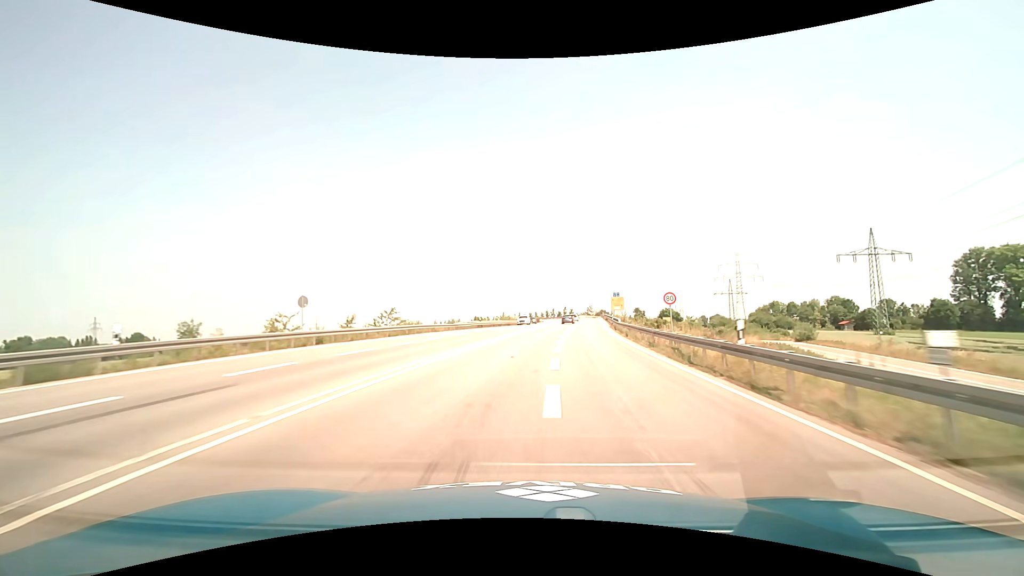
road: trunk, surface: asphalt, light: Day
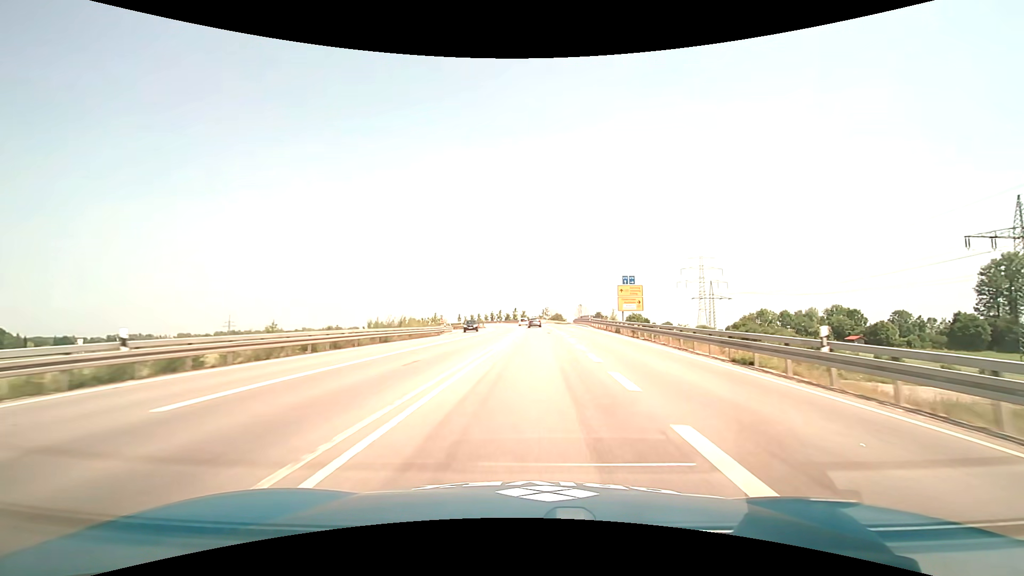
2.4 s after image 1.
(+2.4, +51.0) m; +6°
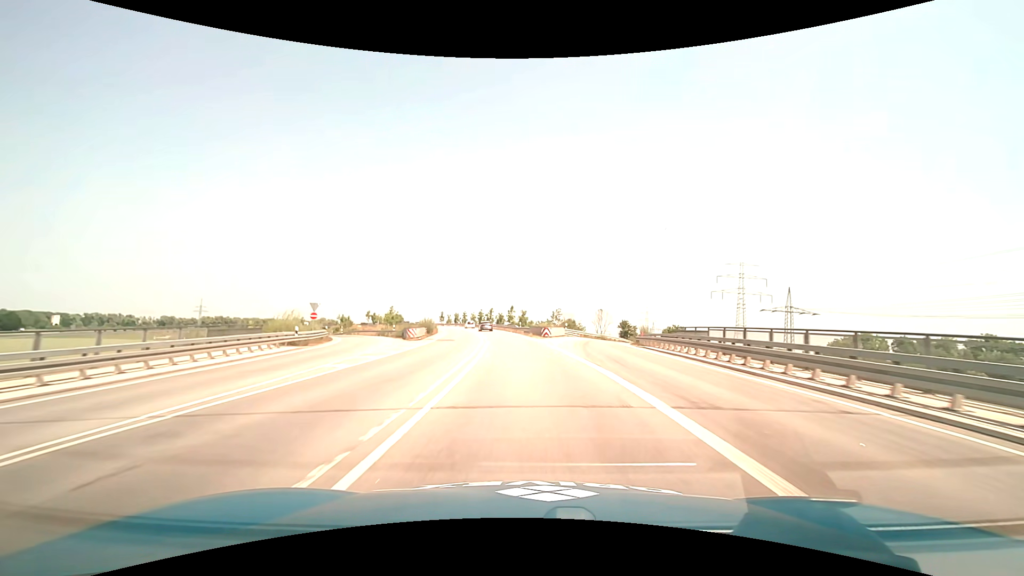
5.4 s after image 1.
(+1.1, +59.3) m; 0°
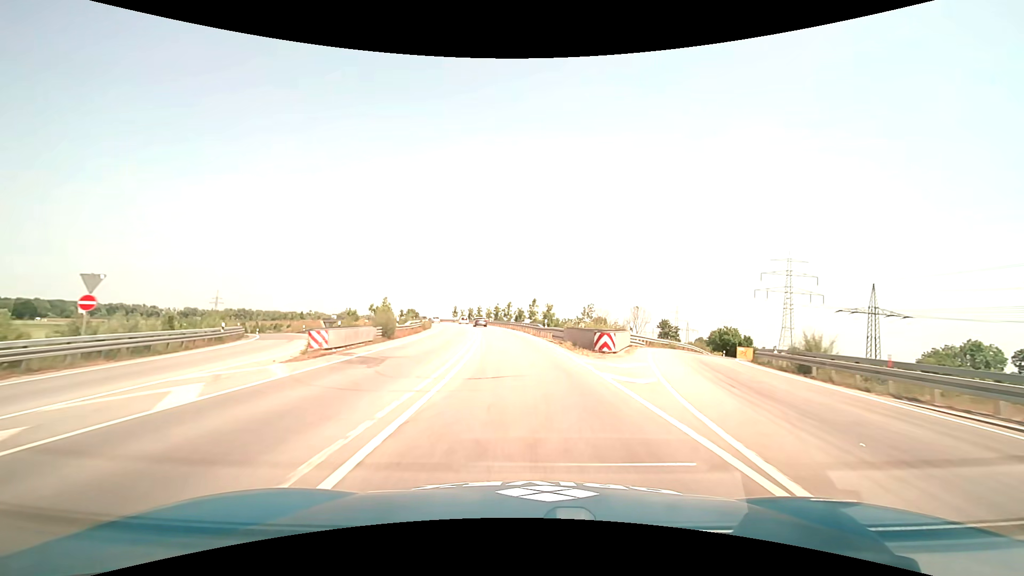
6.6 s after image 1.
(-0.5, +23.5) m; -3°
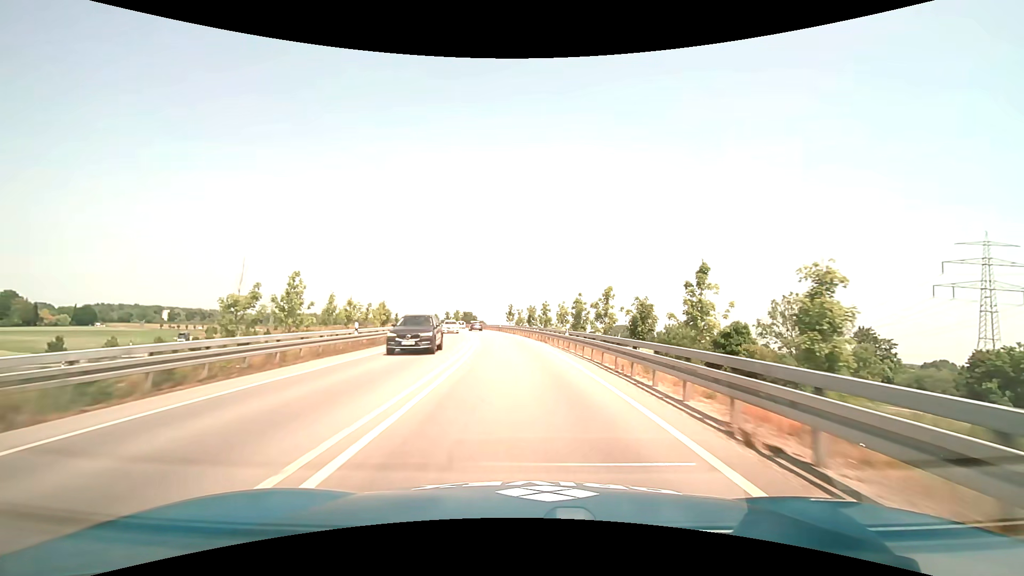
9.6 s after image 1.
(-4.4, +60.0) m; -8°
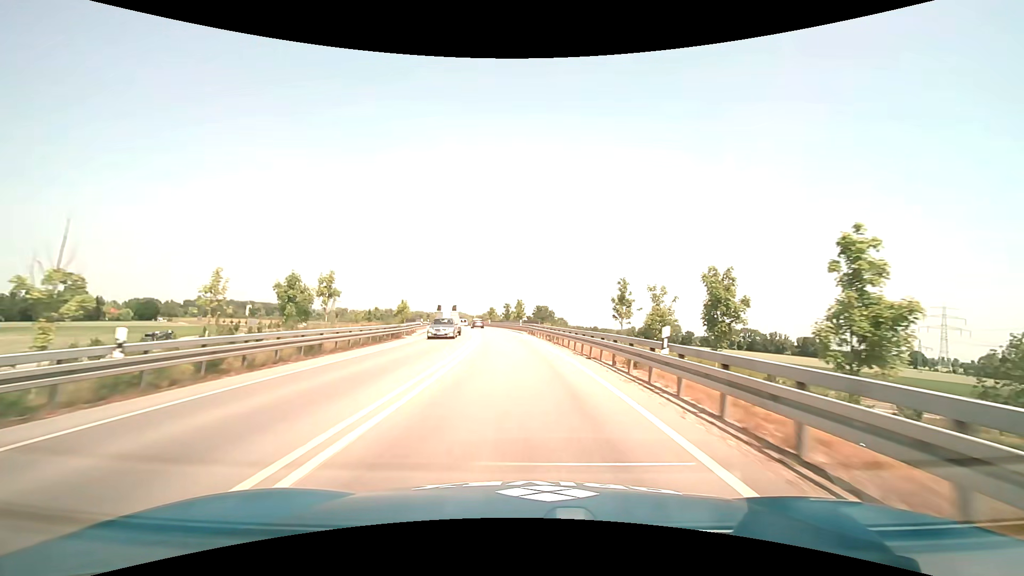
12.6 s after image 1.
(-4.8, +61.3) m; -9°
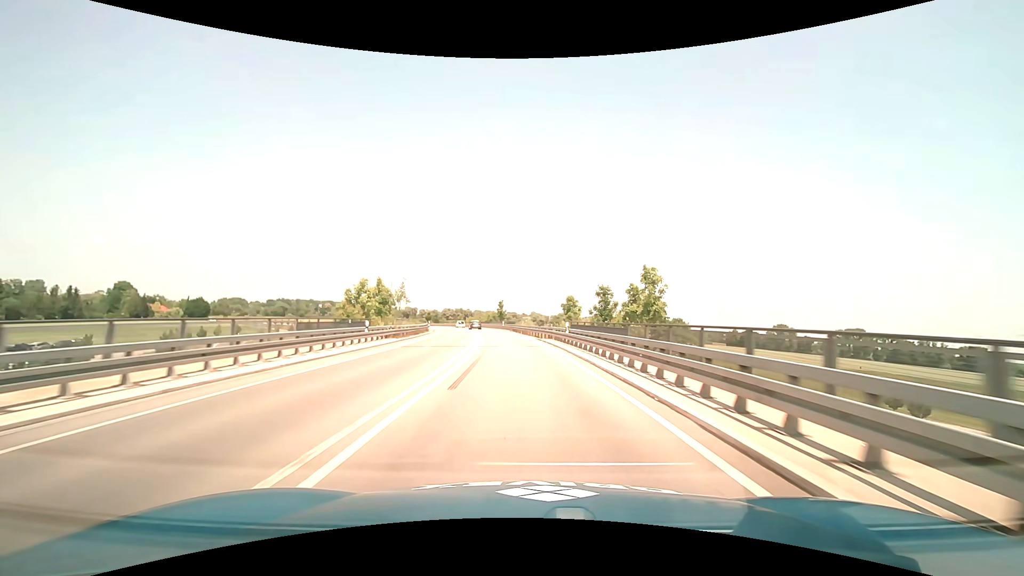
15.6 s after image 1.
(-4.6, +60.5) m; -9°
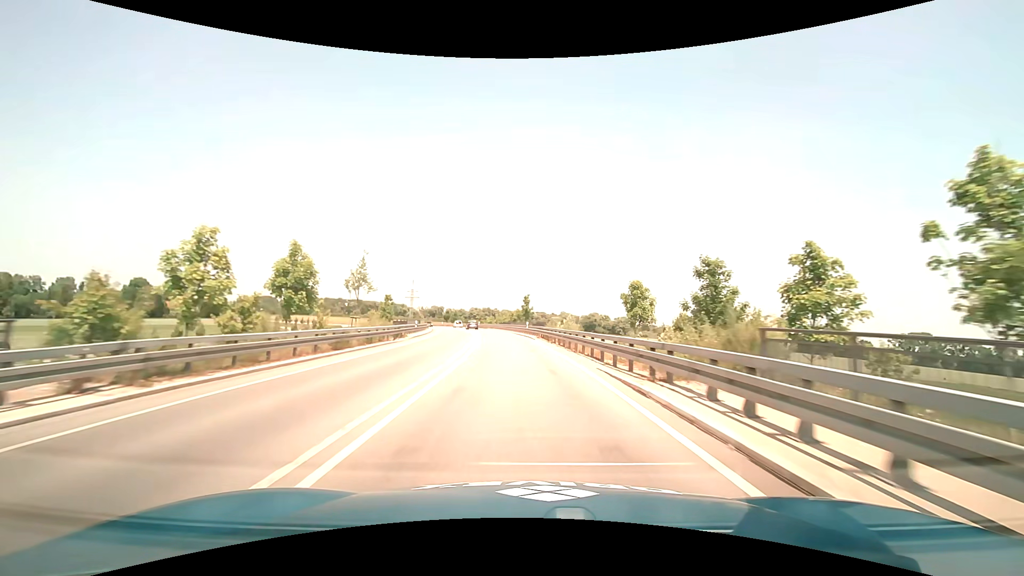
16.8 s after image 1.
(-0.7, +24.2) m; -3°
(0, +10) (-1, +20) (-1, +30) (-2, +40) (-3, +50) (-5, +60) (-6, +70) (-8, +79) (-10, +89) (-13, +99) m
